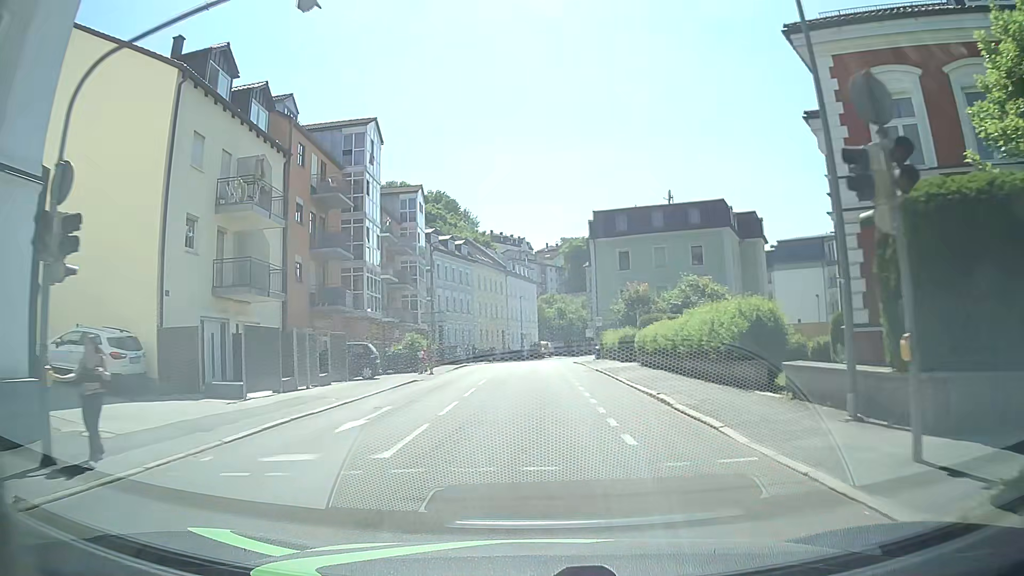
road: tertiary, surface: asphalt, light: Day
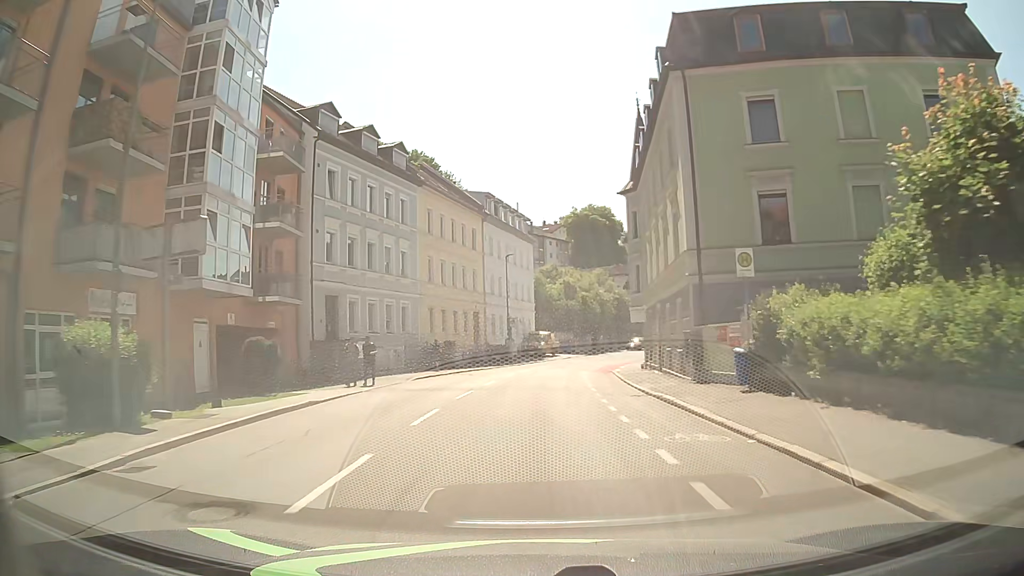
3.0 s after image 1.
(-0.4, +35.6) m; 0°
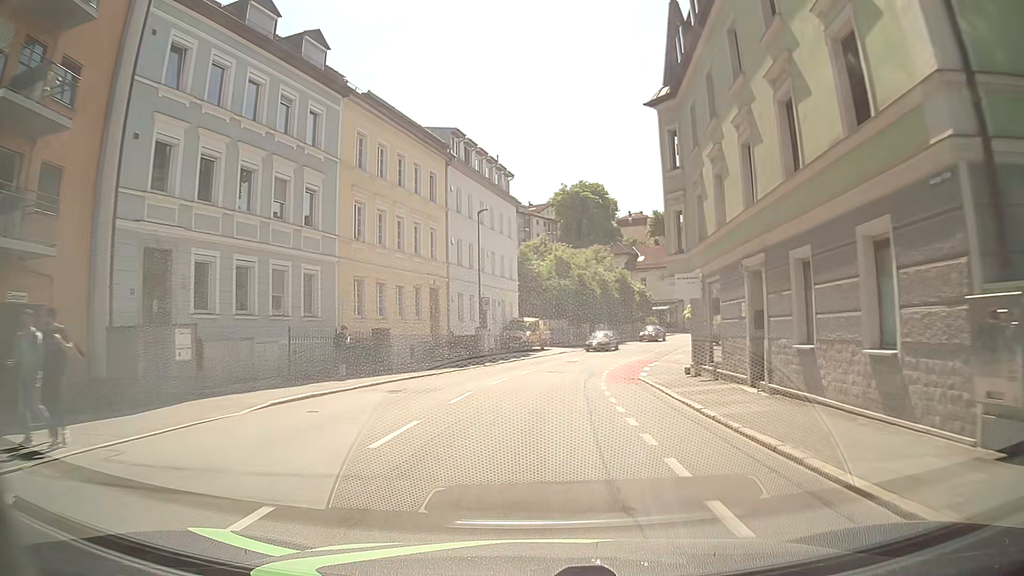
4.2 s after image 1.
(0.0, +14.8) m; +1°
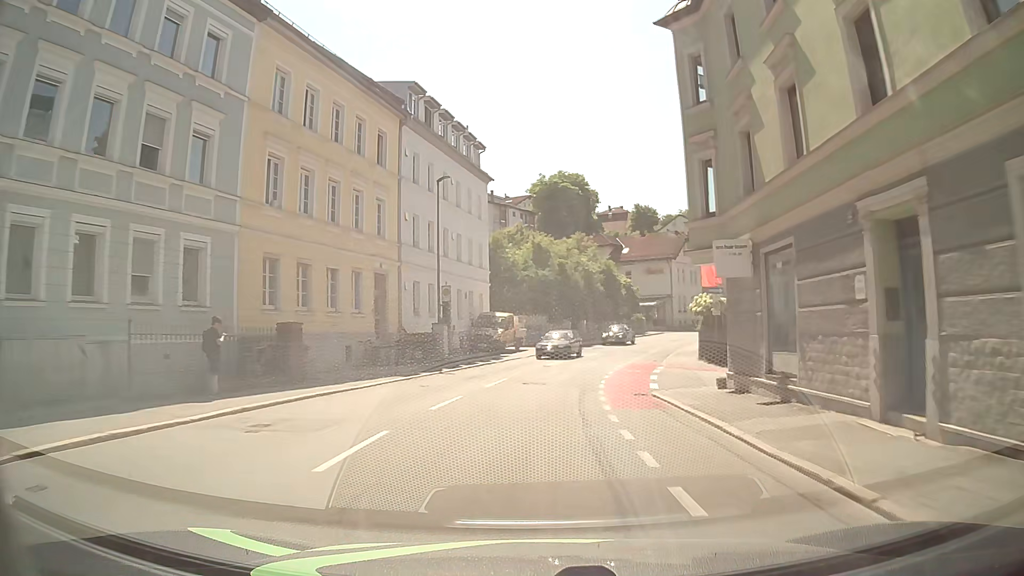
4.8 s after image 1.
(+0.1, +7.4) m; +1°
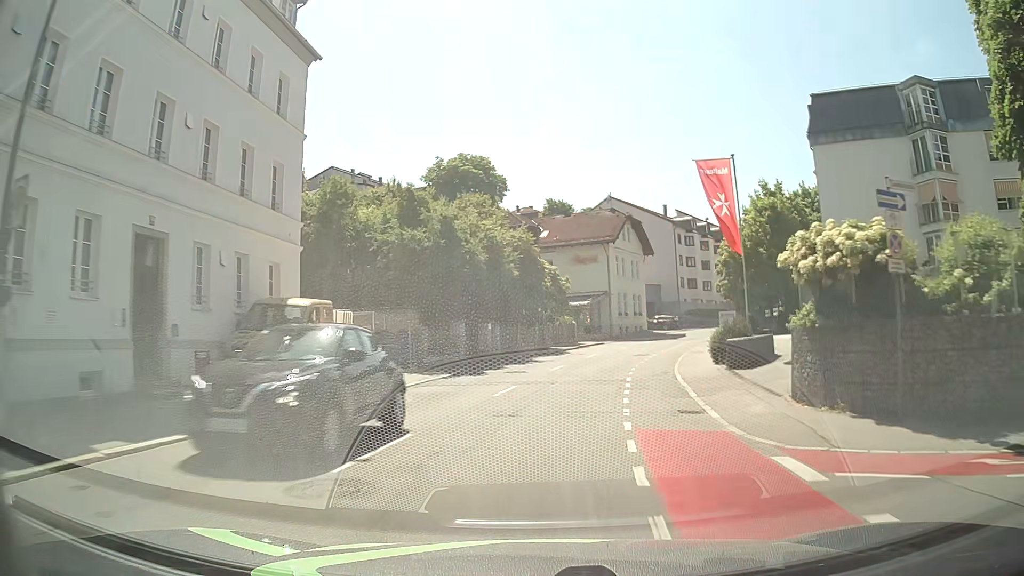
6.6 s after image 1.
(+1.9, +22.4) m; +8°
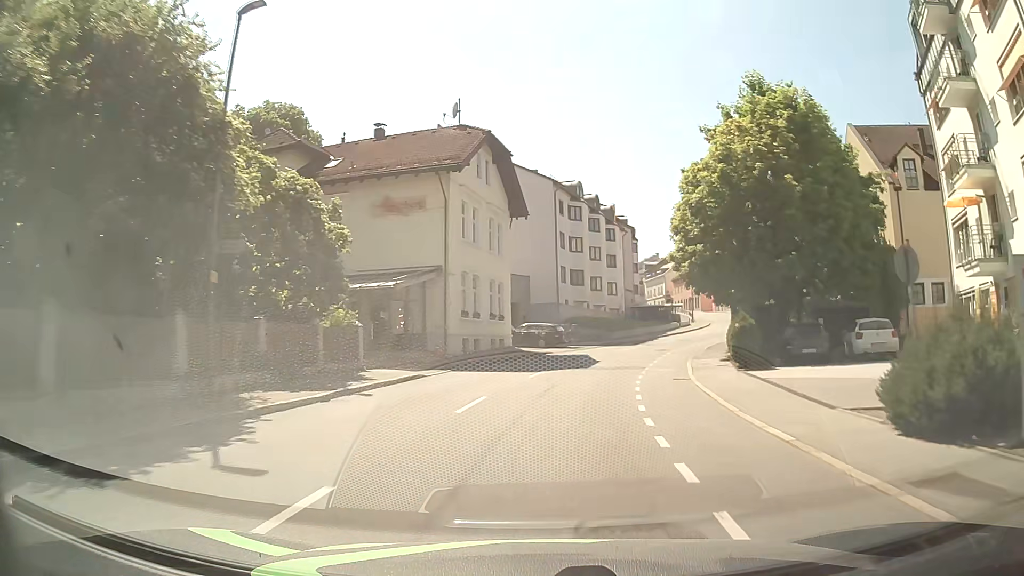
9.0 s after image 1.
(+3.9, +30.1) m; +15°
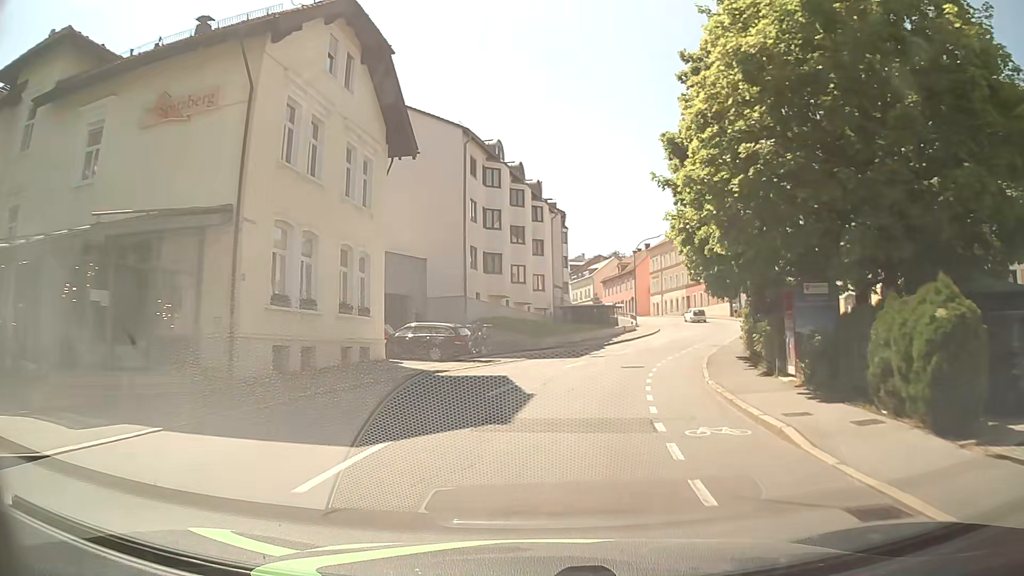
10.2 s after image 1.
(+0.9, +15.1) m; +7°
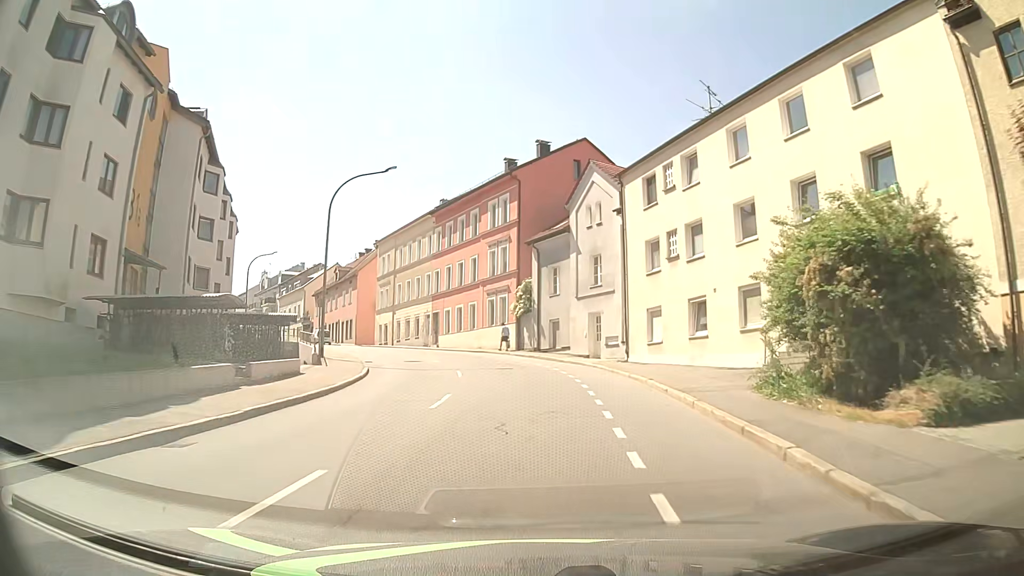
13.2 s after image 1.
(+7.2, +36.0) m; +22°
(0, +10) (0, +20) (-2, +30) (-5, +39) (-10, +48) (-15, +57) (-20, +65) (-25, +74) (-31, +82) (-36, +90) m
